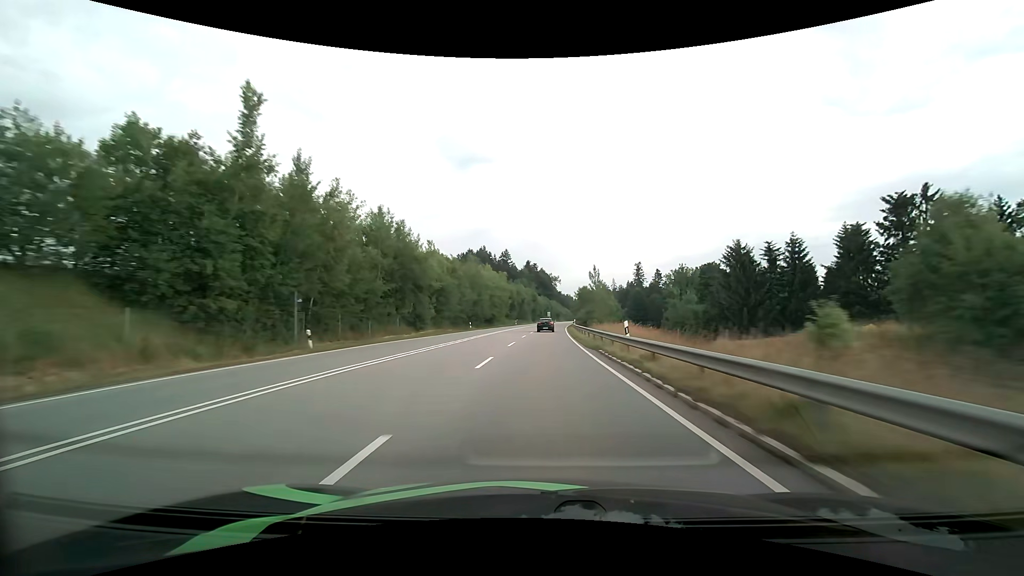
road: primary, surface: asphalt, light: Day
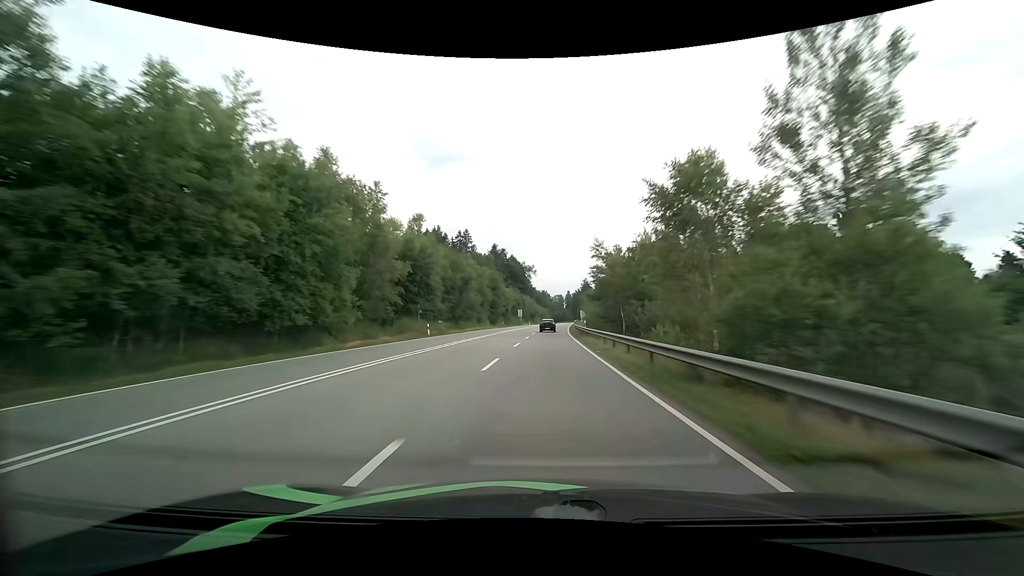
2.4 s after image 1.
(+1.8, +71.6) m; +3°
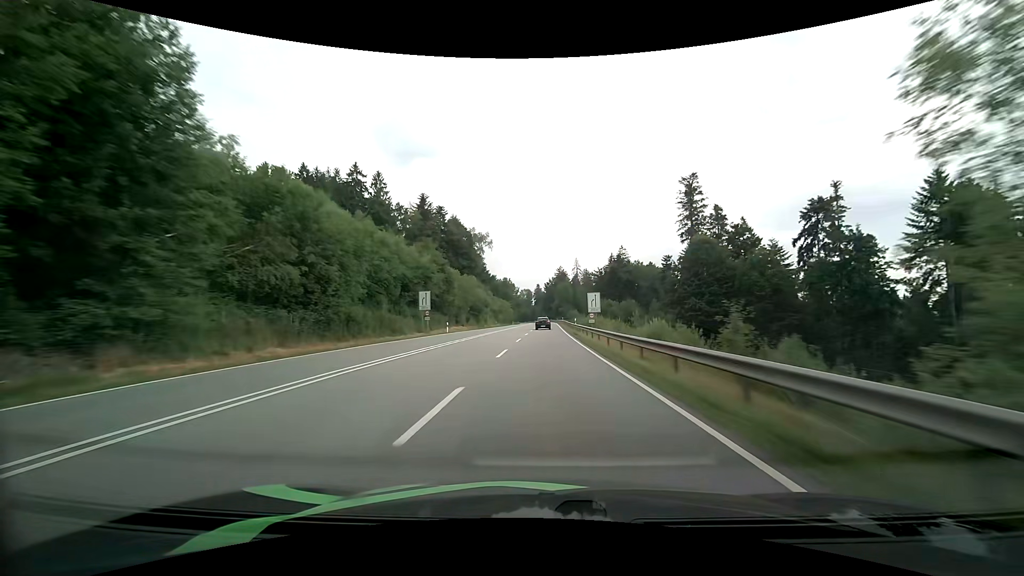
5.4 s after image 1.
(+3.4, +91.2) m; +4°
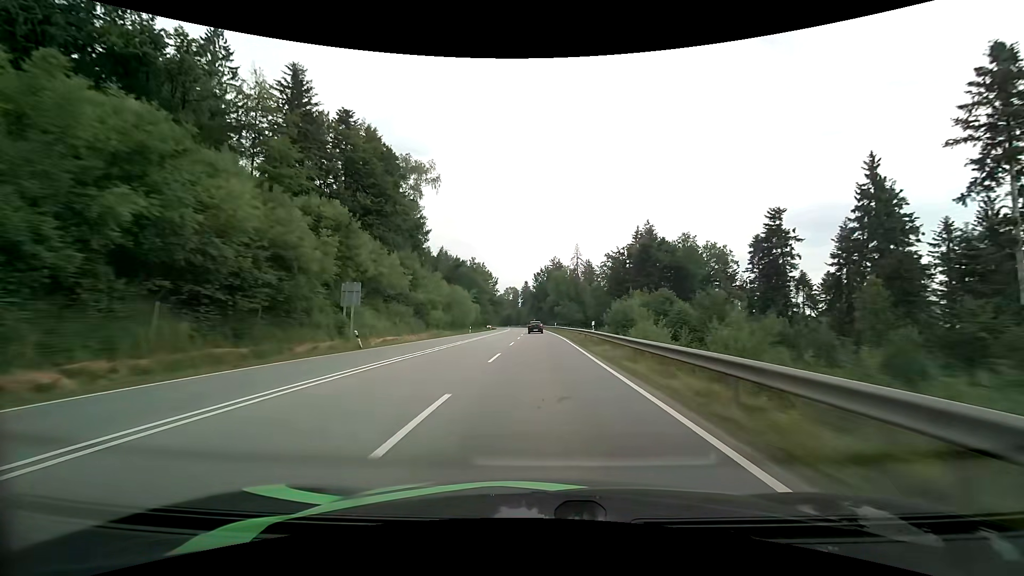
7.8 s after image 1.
(+1.1, +72.2) m; +1°
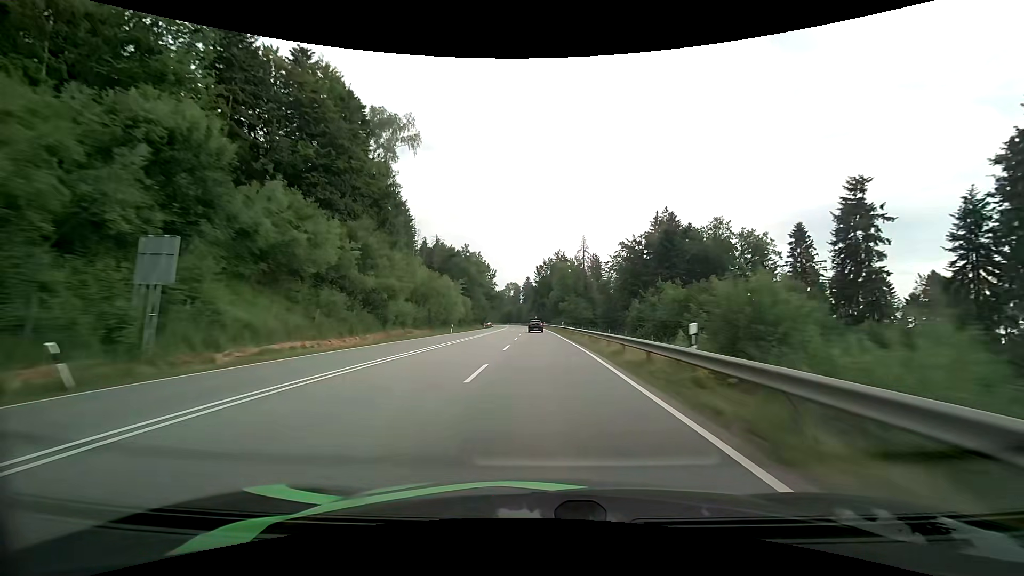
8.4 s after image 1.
(0.0, +17.8) m; 0°
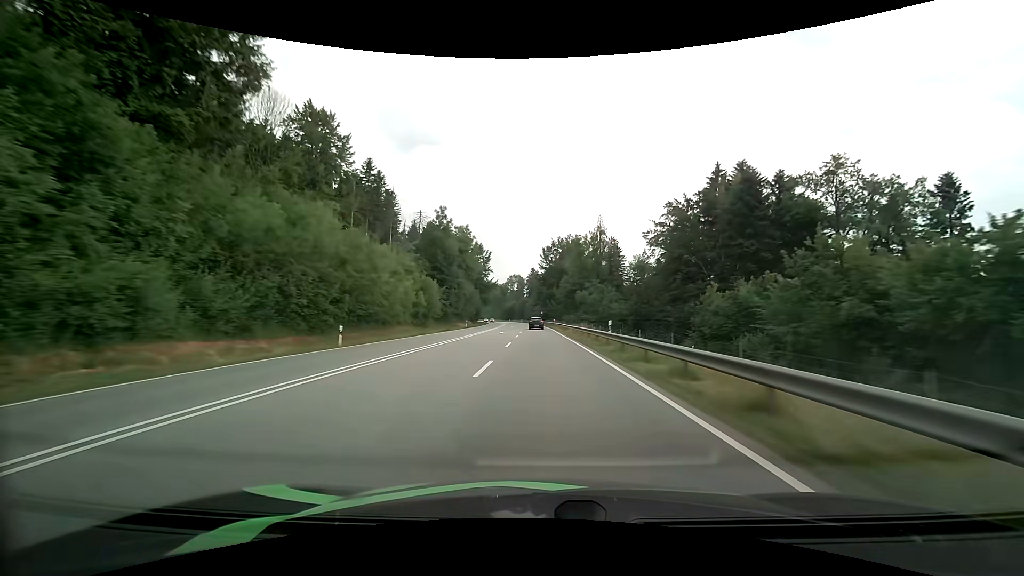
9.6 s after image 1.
(-0.2, +35.1) m; -1°
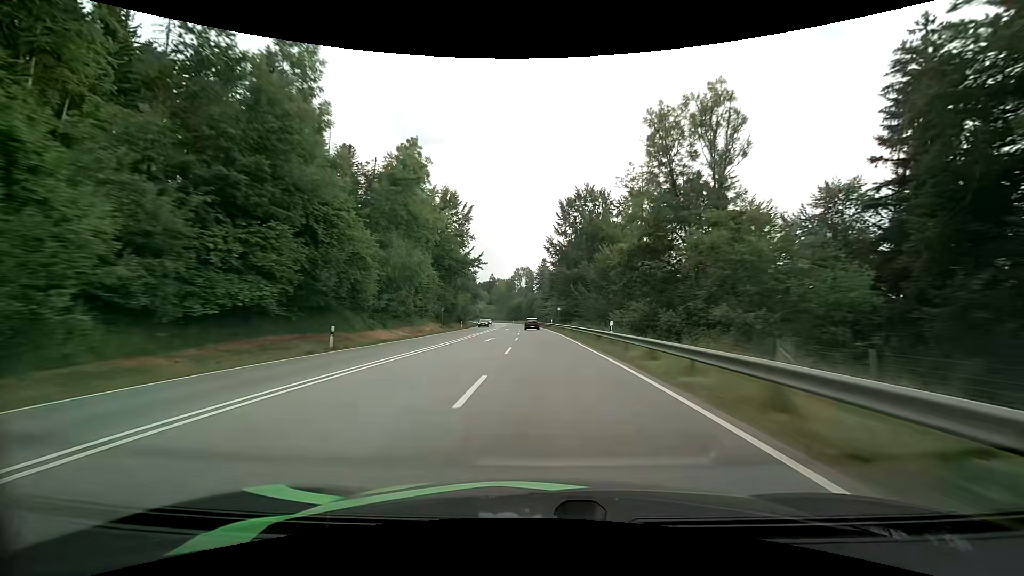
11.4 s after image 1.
(-0.4, +51.8) m; -1°
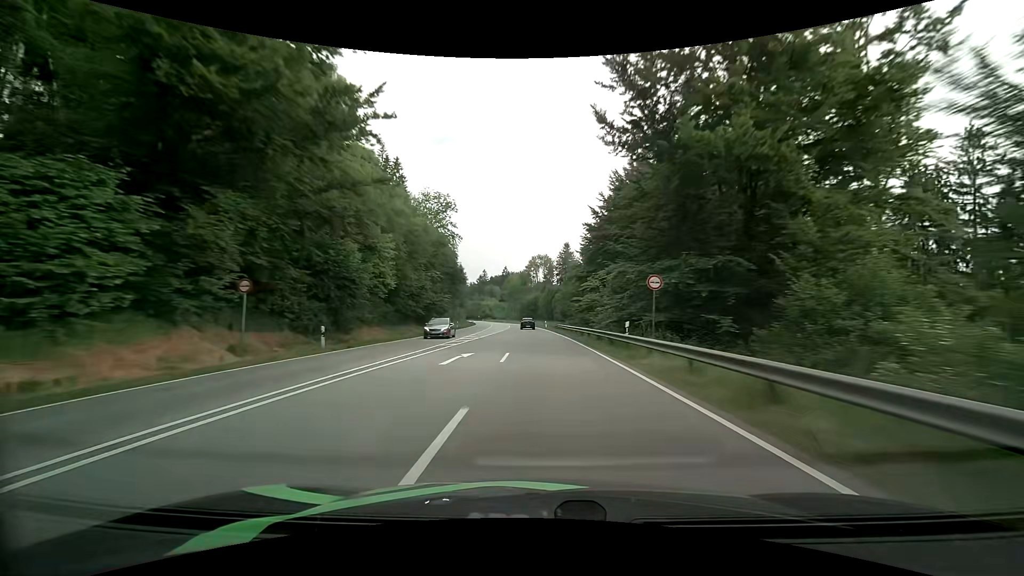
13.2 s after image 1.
(-0.8, +51.6) m; -2°
(0, +10) (0, +20) (0, +30) (-1, +40) (-1, +50) (-2, +60) (-2, +70) (-3, +80) (-4, +90) (-5, +100) m
